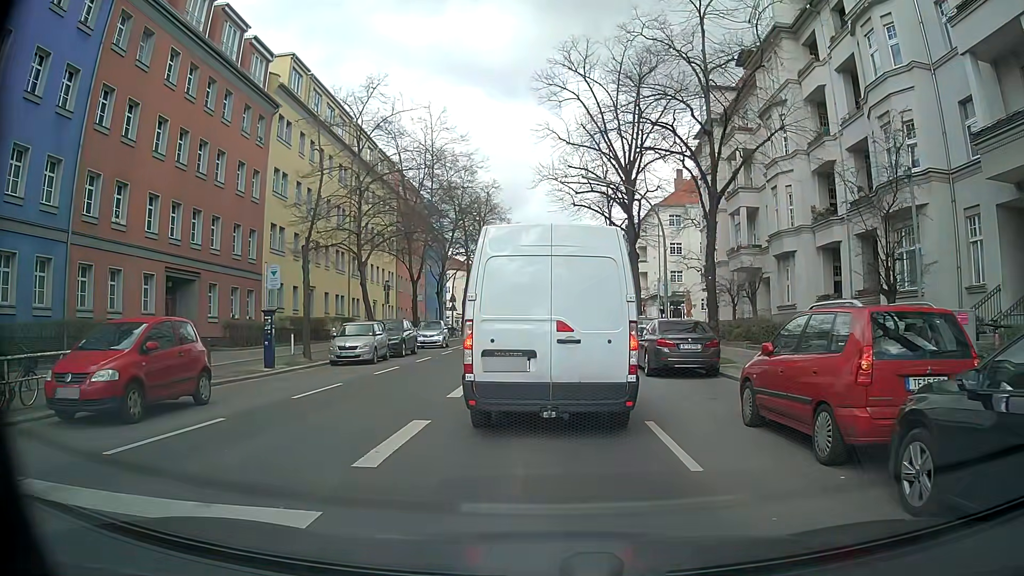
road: secondary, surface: asphalt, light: Day
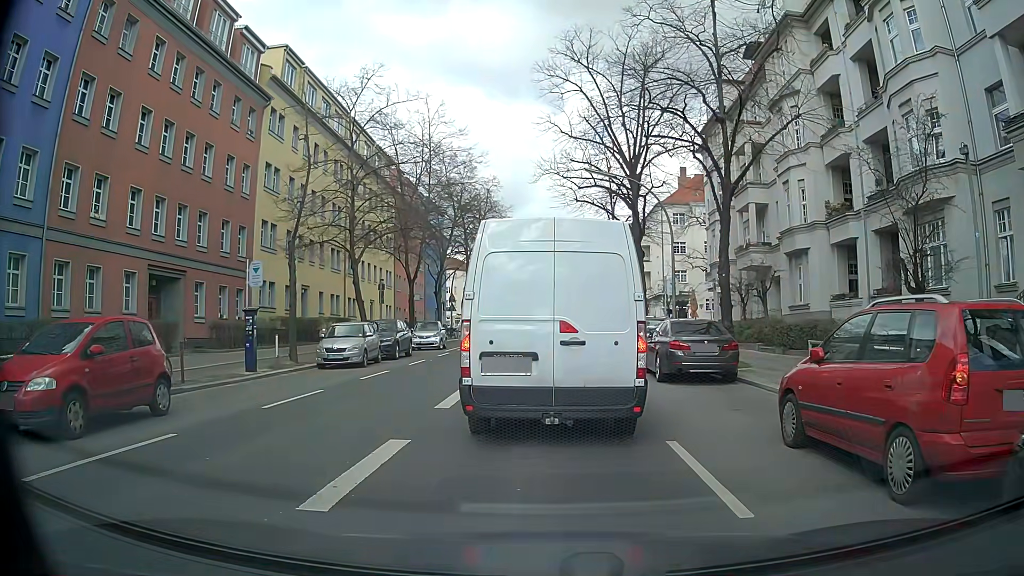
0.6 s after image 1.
(0.0, +1.4) m; +1°
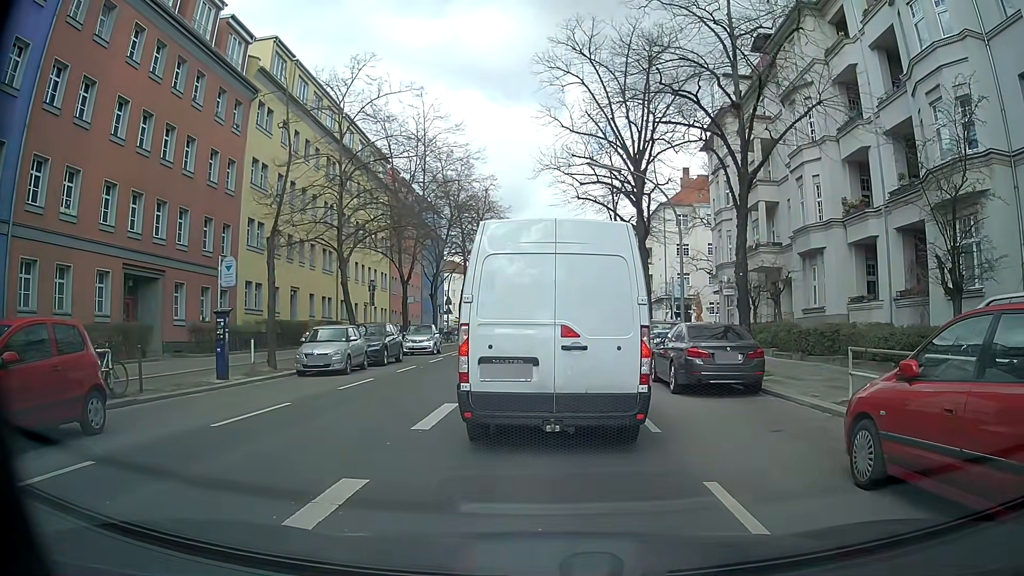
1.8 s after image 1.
(0.0, +1.8) m; +1°
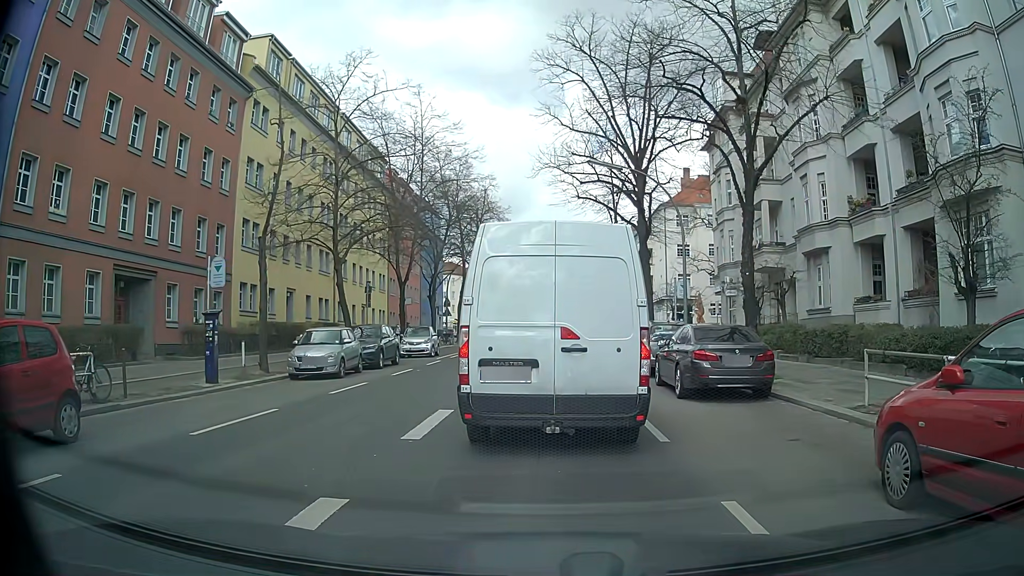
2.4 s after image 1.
(0.0, +0.6) m; 0°
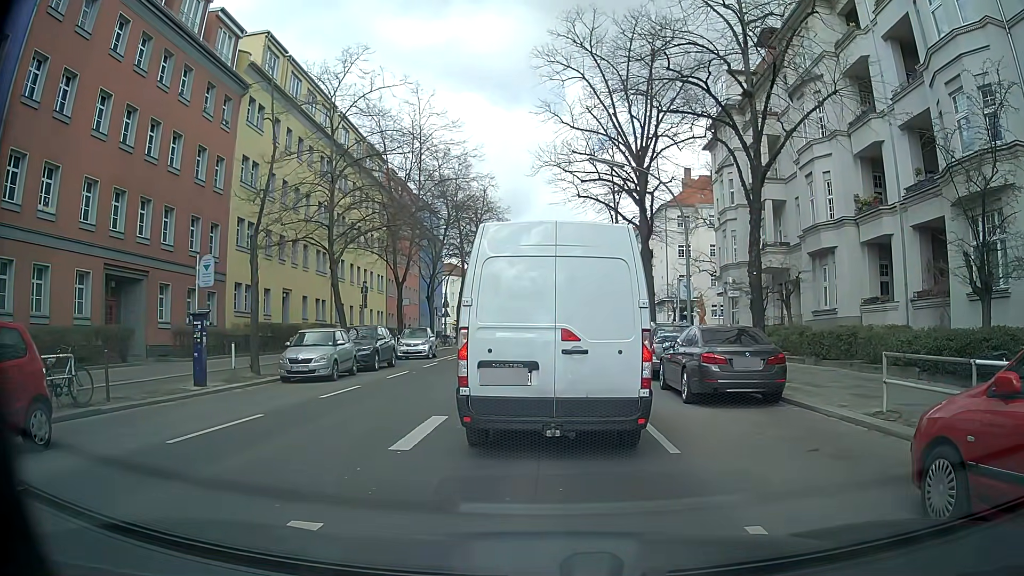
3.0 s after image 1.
(0.0, +0.7) m; 0°
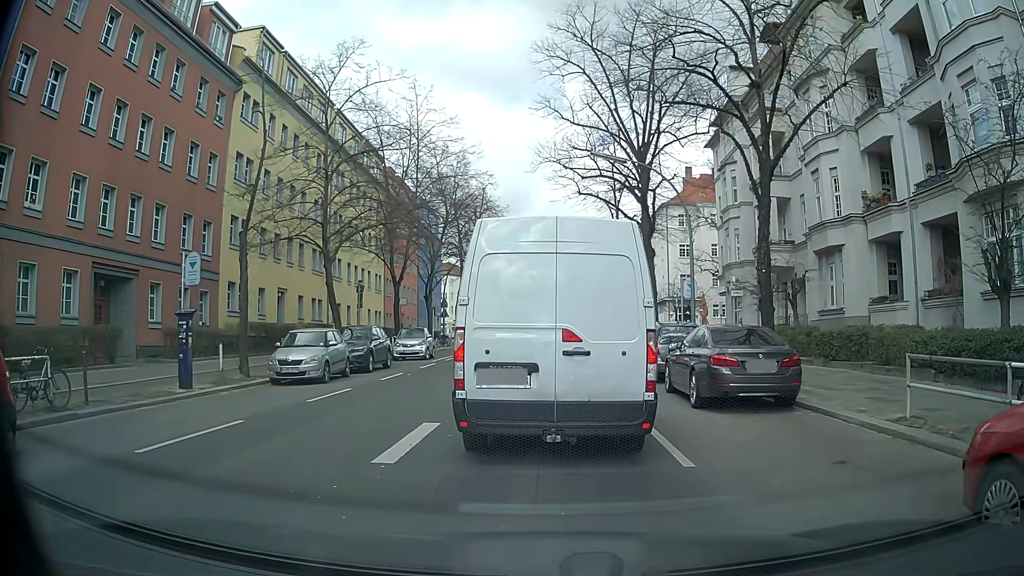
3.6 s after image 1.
(0.0, +0.8) m; 0°
